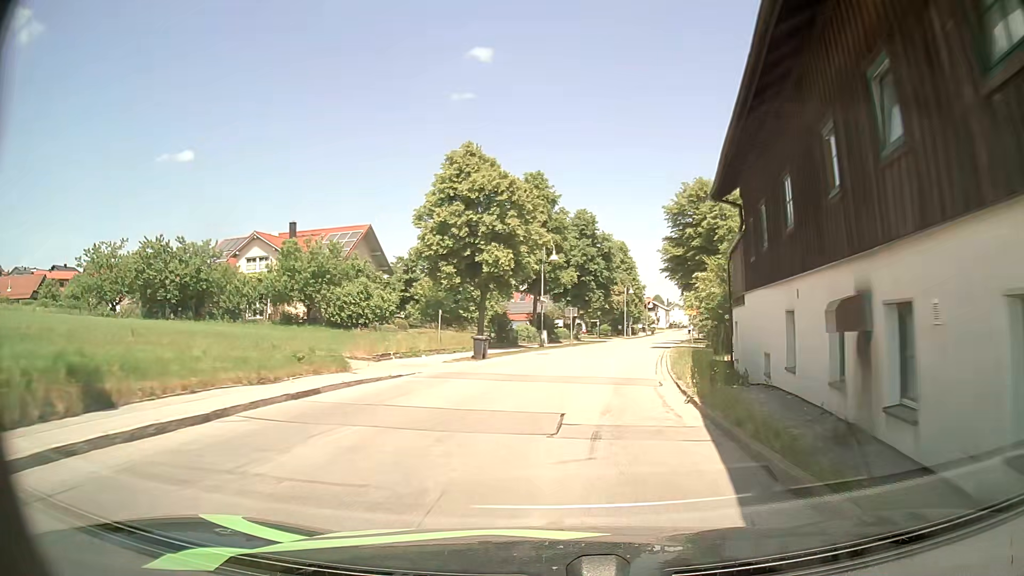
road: secondary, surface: asphalt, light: Day
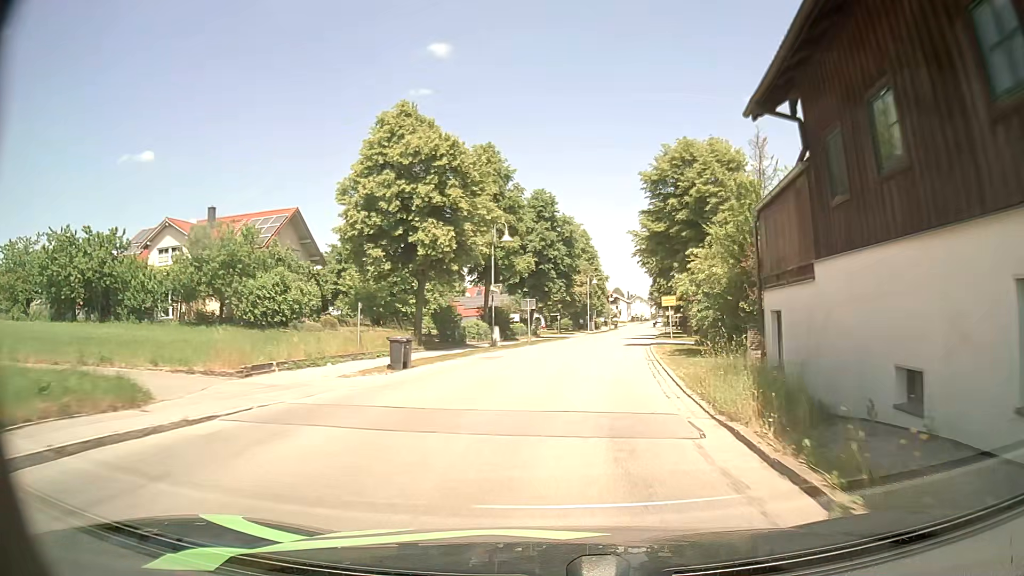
(+0.3, +7.8) m; +5°
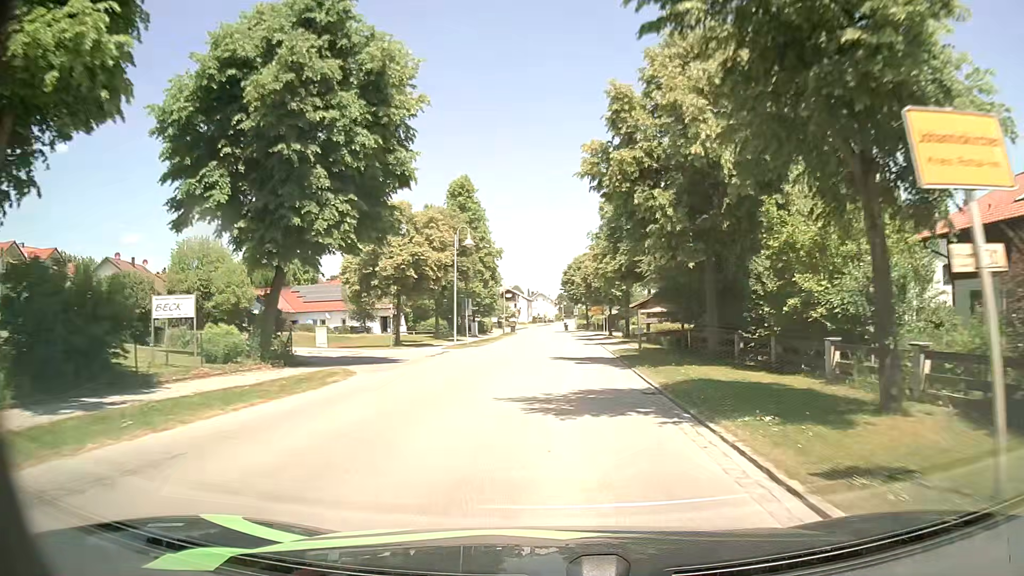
(+3.6, +40.0) m; +9°
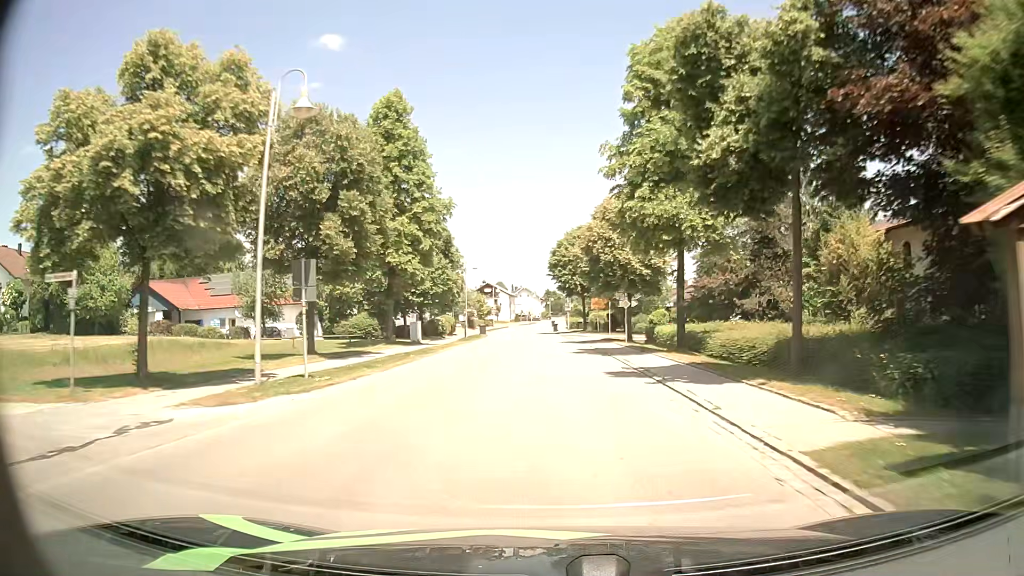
(+0.1, +25.6) m; 0°
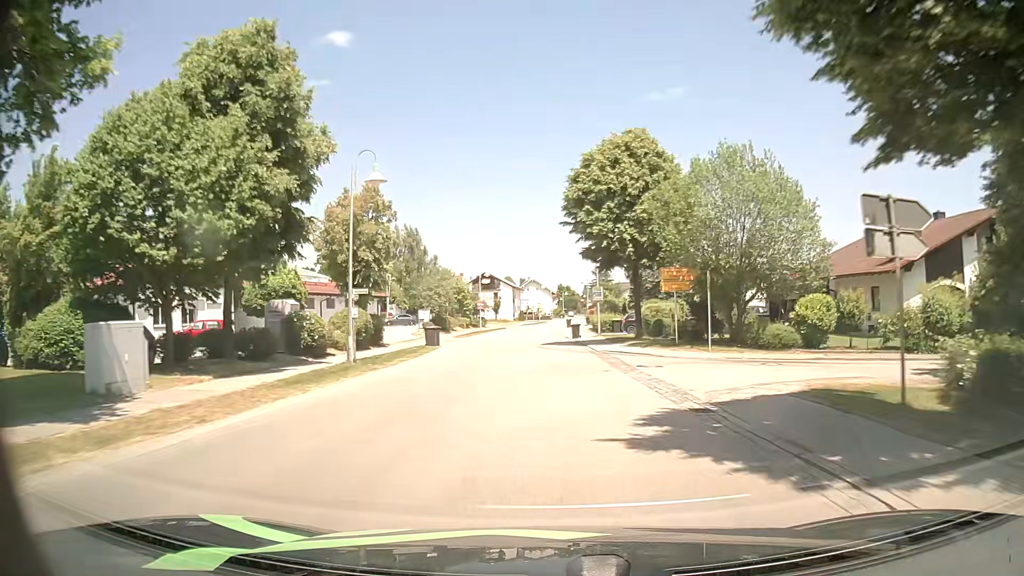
(+0.3, +35.2) m; -1°
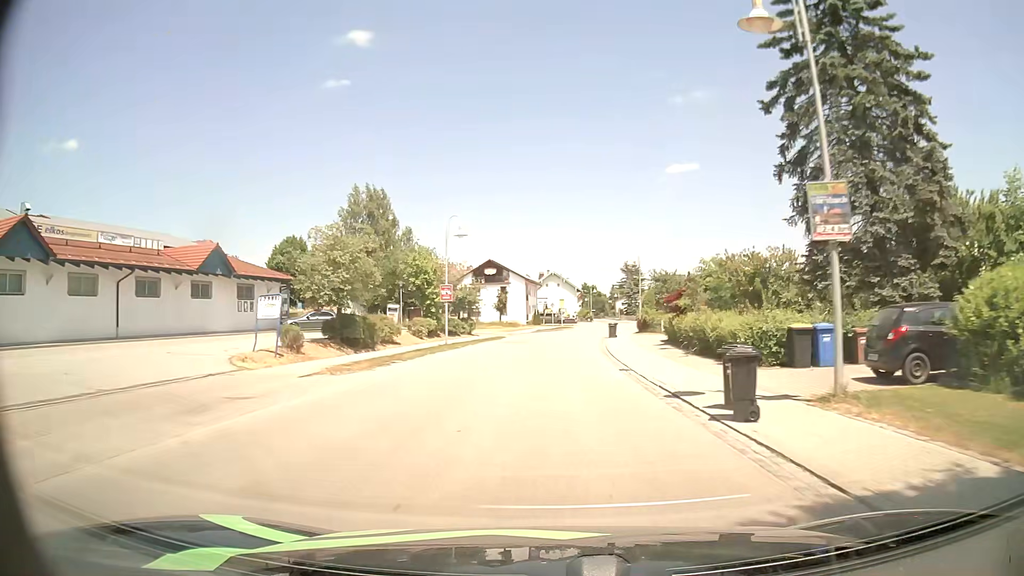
(-0.3, +35.2) m; -1°
(0, +10) (0, +20) (+1, +30) (+1, +40) (+2, +50) (+3, +60) (+5, +70) (+7, +80) (+9, +89) (+11, +99) m
